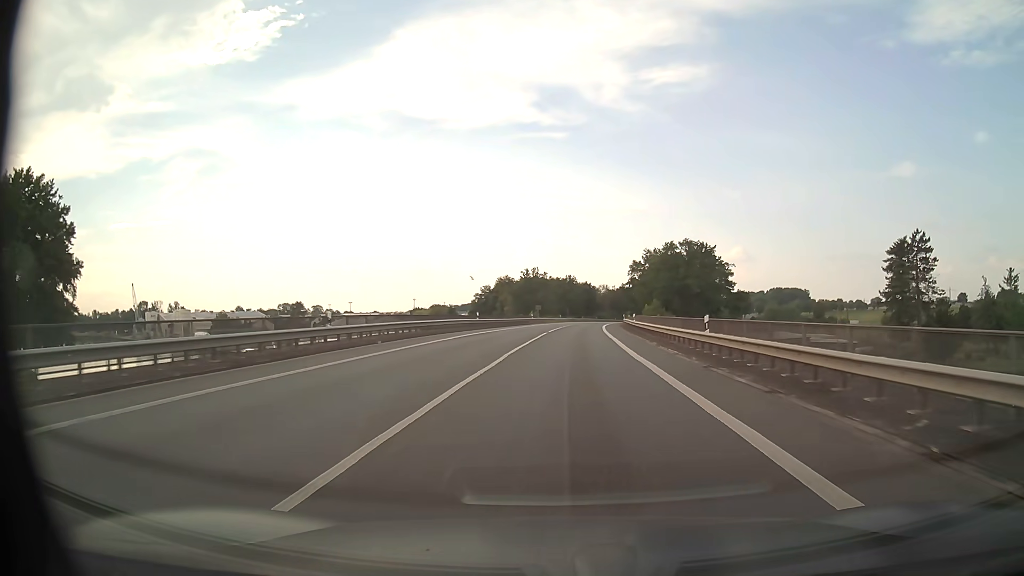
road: primary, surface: asphalt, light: Day
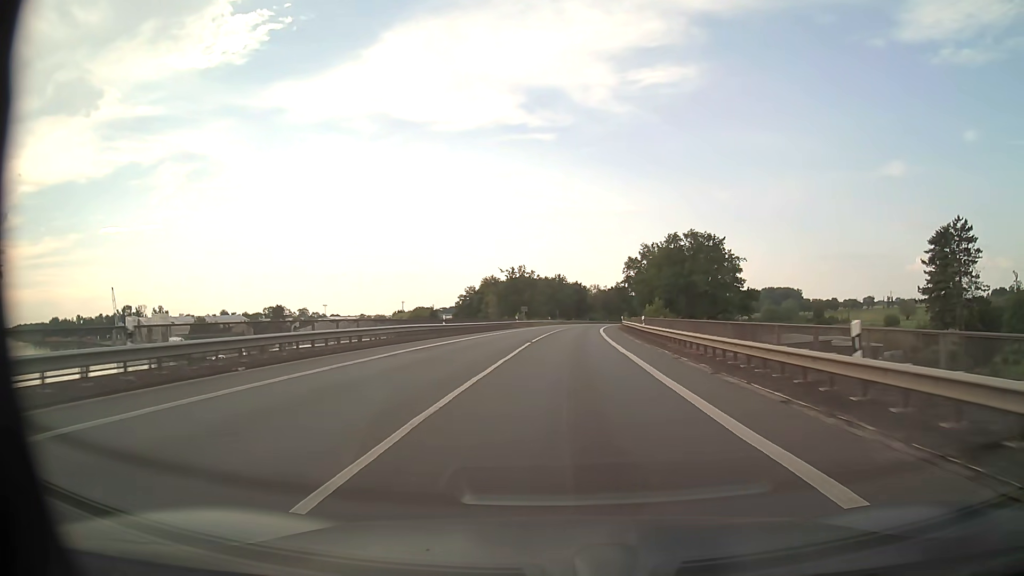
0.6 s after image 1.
(+0.1, +11.7) m; +1°
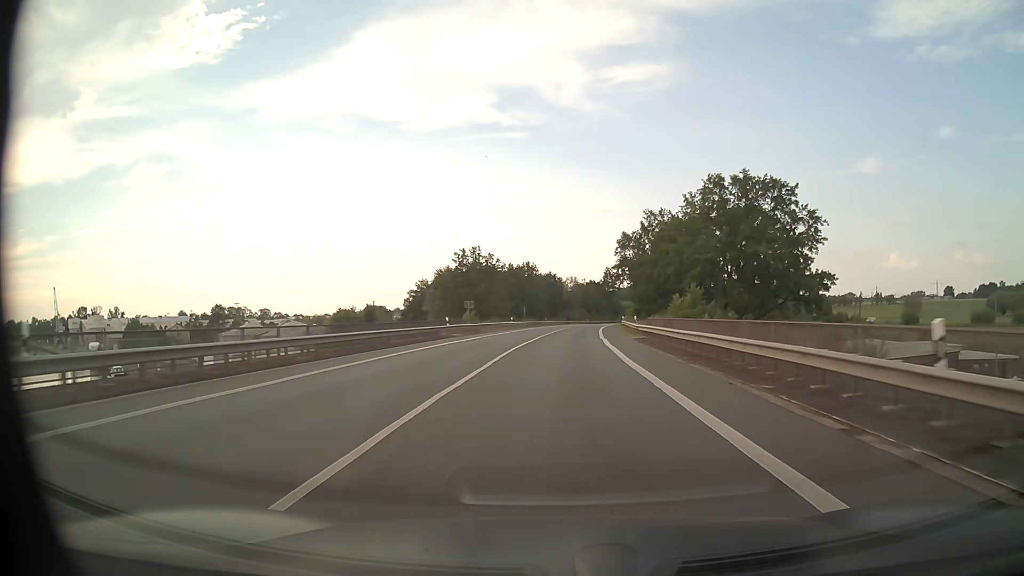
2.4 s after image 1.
(+0.7, +35.0) m; +2°
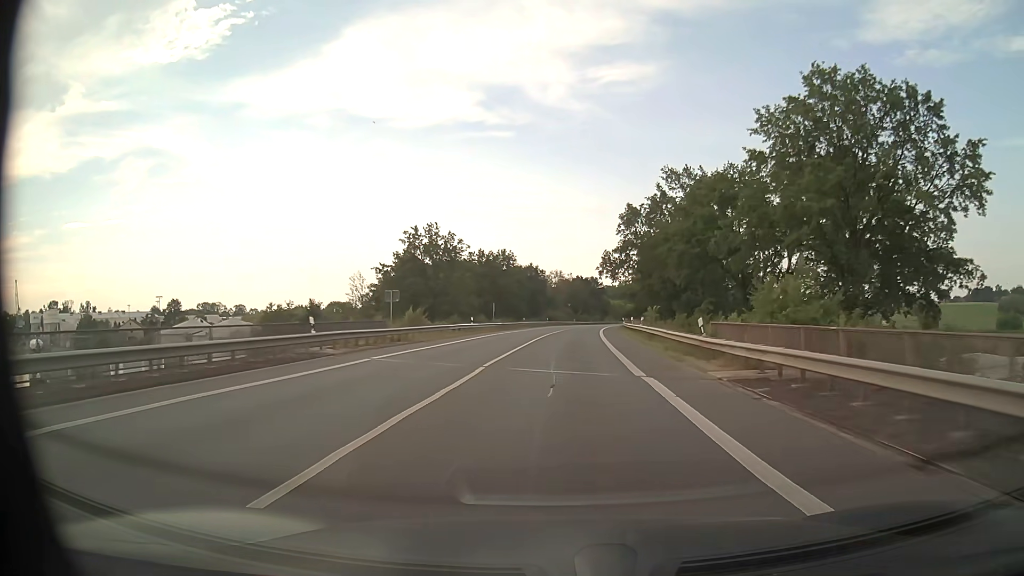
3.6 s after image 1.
(+0.3, +23.4) m; +2°
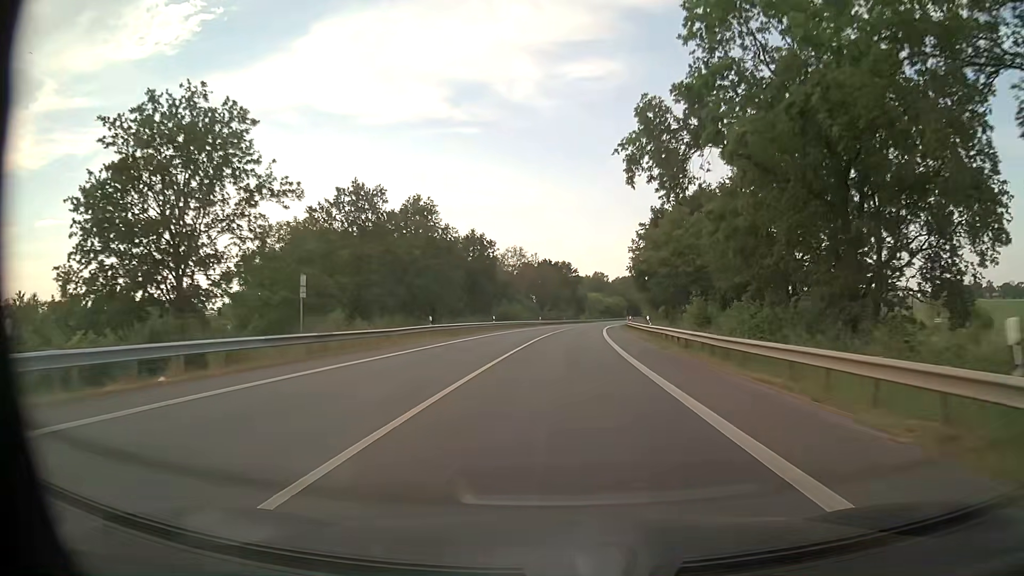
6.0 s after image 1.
(+1.1, +46.8) m; +3°
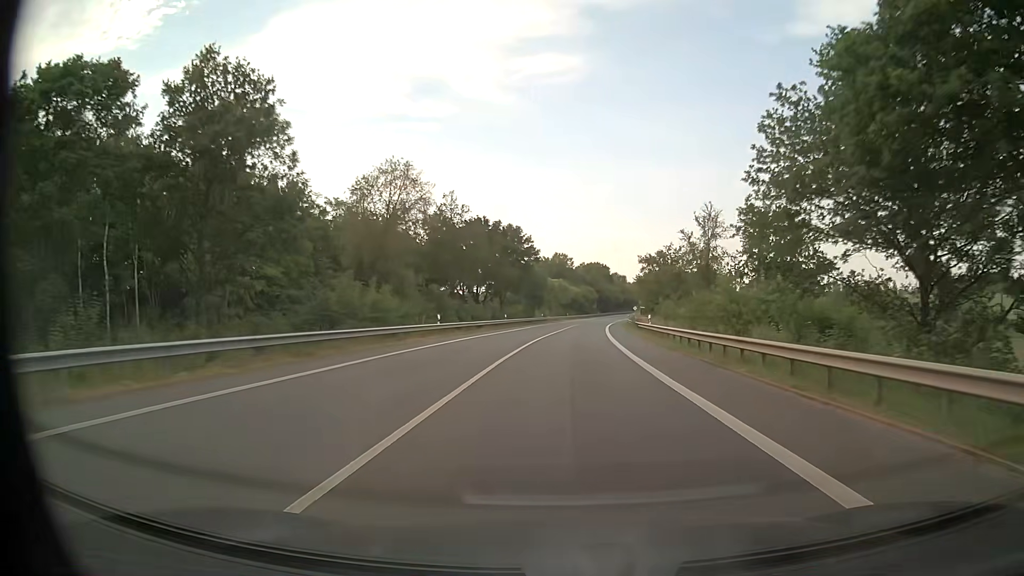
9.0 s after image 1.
(+2.1, +58.4) m; +4°
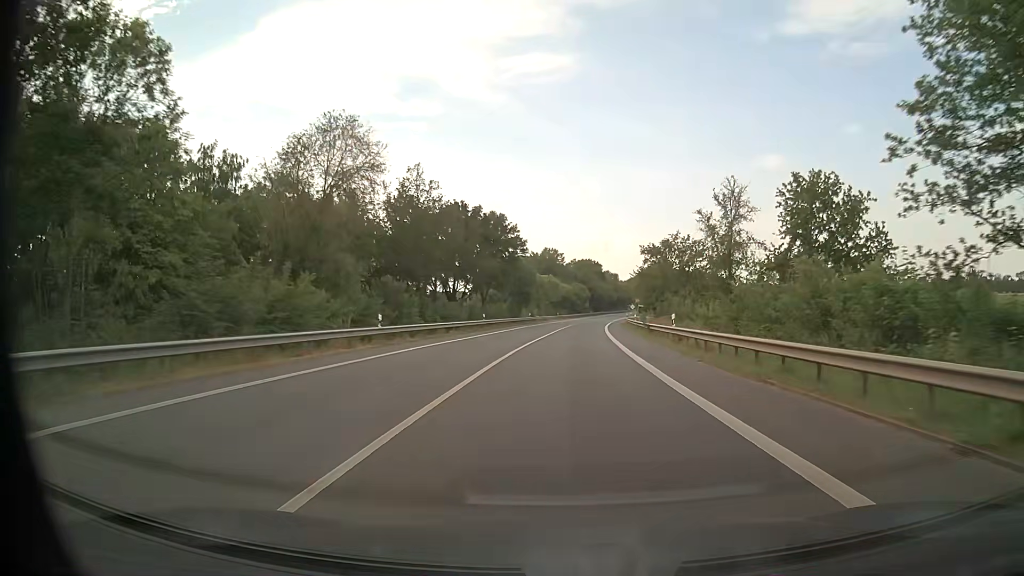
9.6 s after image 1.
(+0.1, +11.7) m; +1°
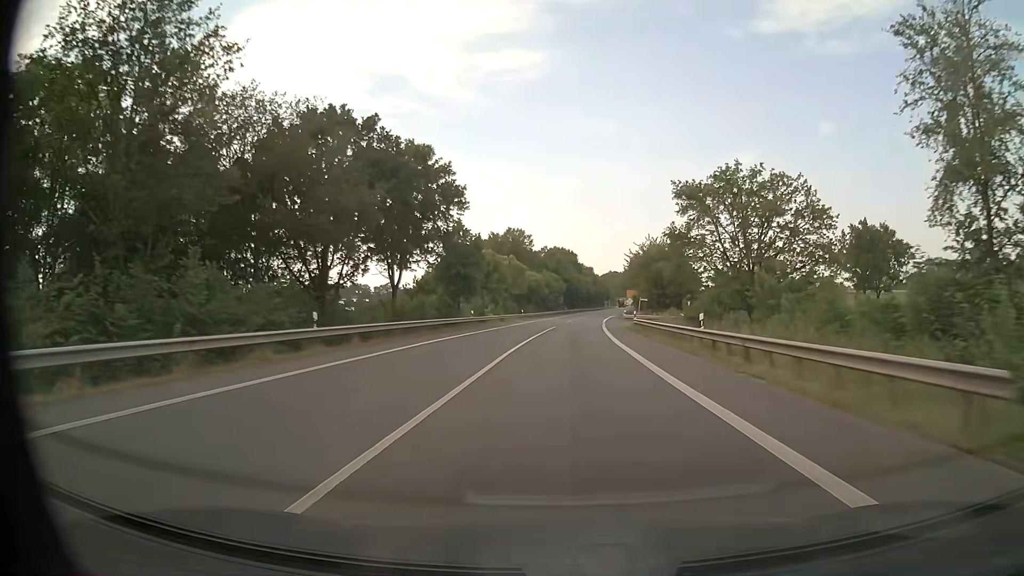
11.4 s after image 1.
(+0.8, +35.2) m; +2°
(0, +10) (0, +20) (+1, +30) (+1, +40) (+2, +50) (+2, +60) (+3, +70) (+4, +80) (+5, +90) (+6, +100) m
